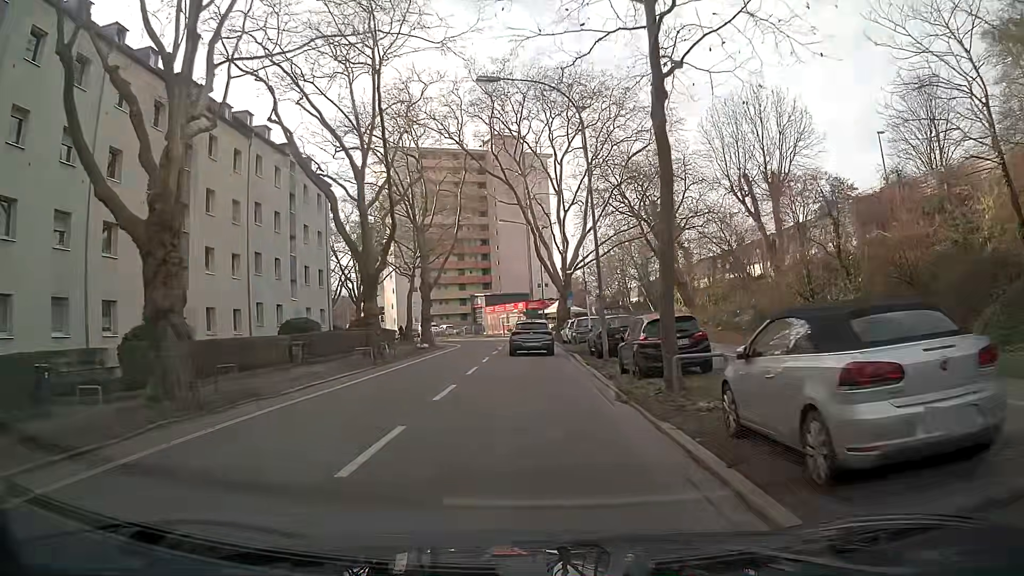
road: secondary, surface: asphalt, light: Day
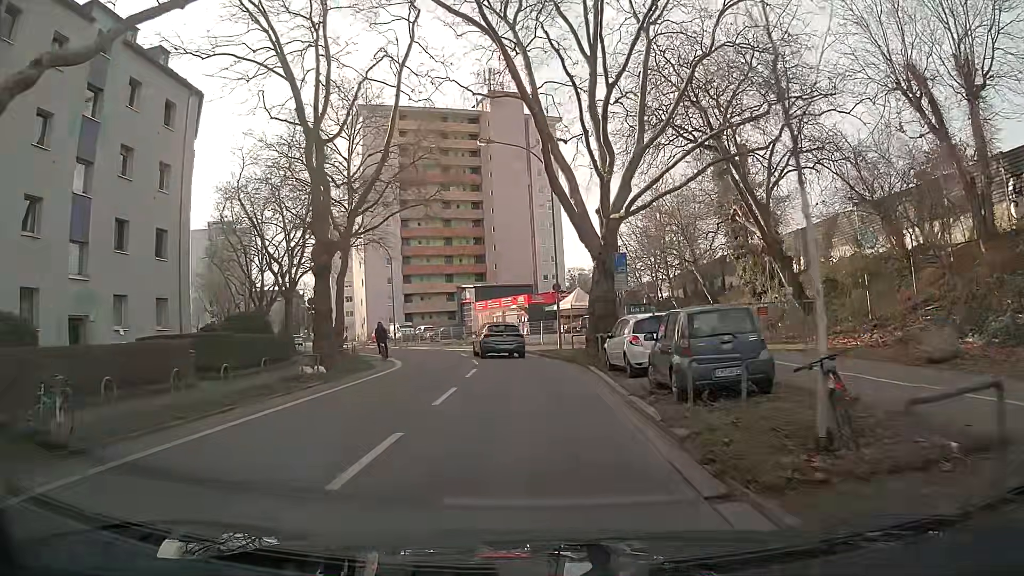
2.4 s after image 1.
(0.0, +24.4) m; 0°
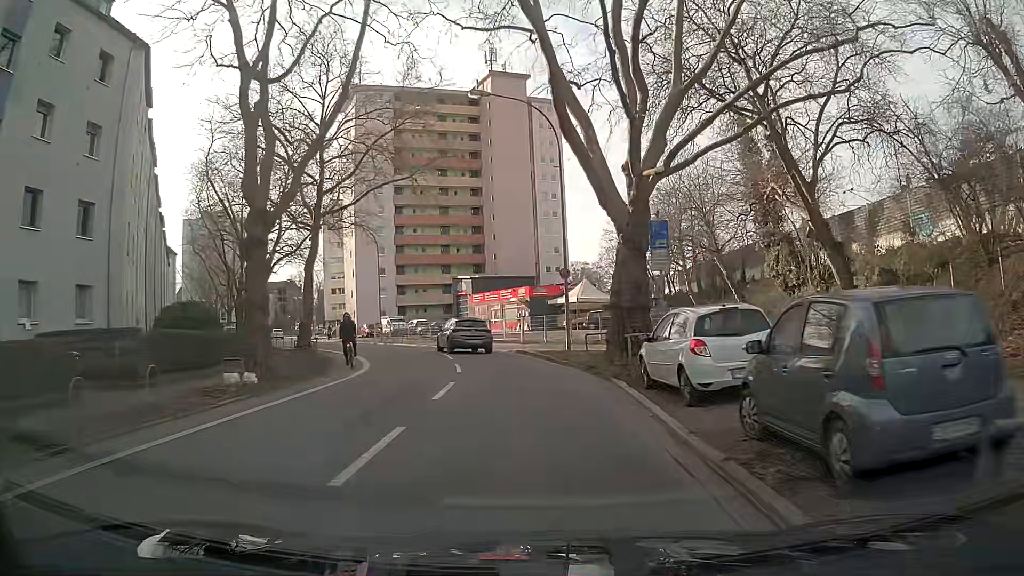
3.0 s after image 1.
(0.0, +6.1) m; 0°
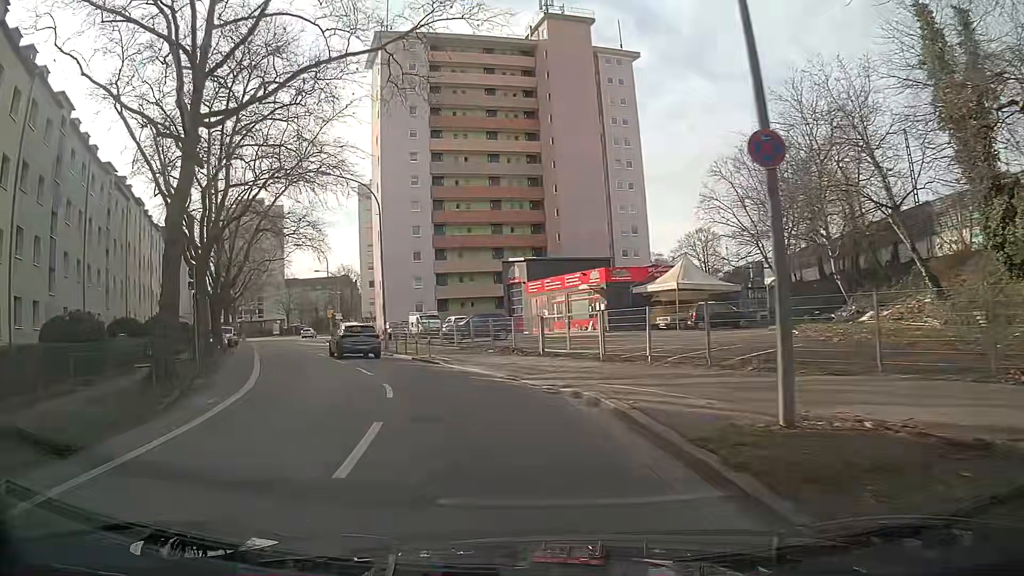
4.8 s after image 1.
(-1.0, +18.0) m; -10°
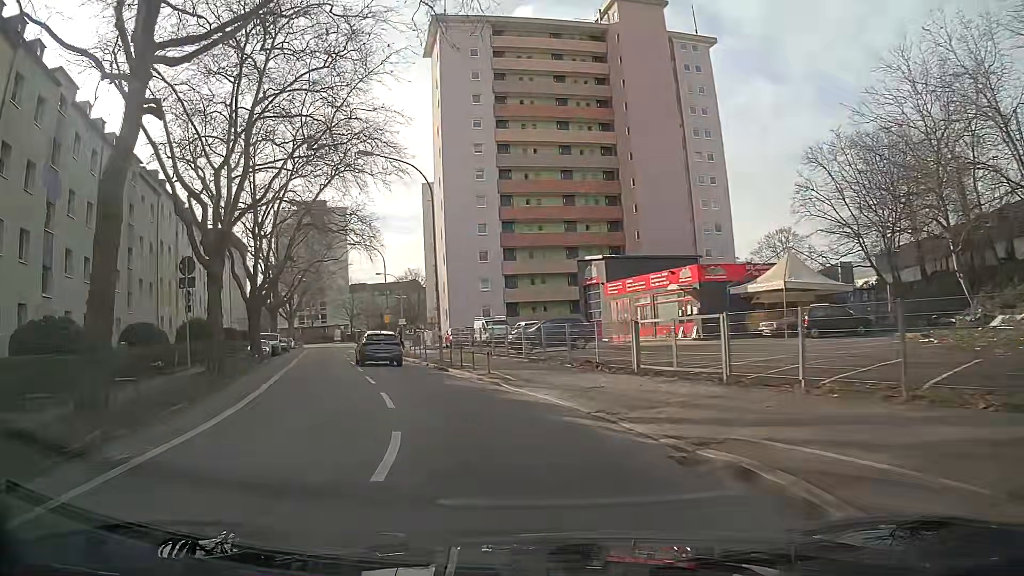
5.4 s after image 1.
(-0.3, +5.9) m; -5°
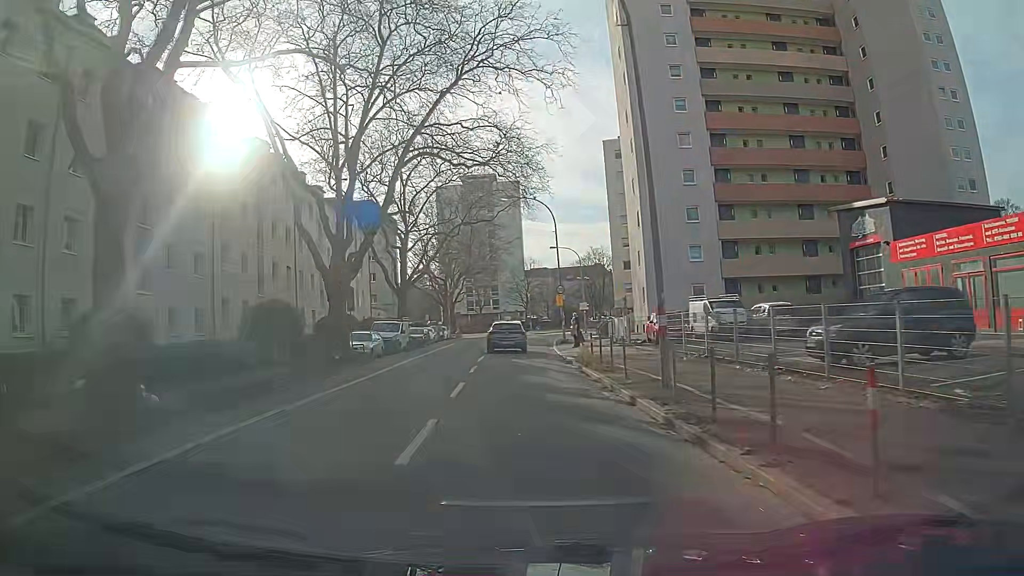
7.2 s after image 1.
(-2.3, +17.8) m; -12°
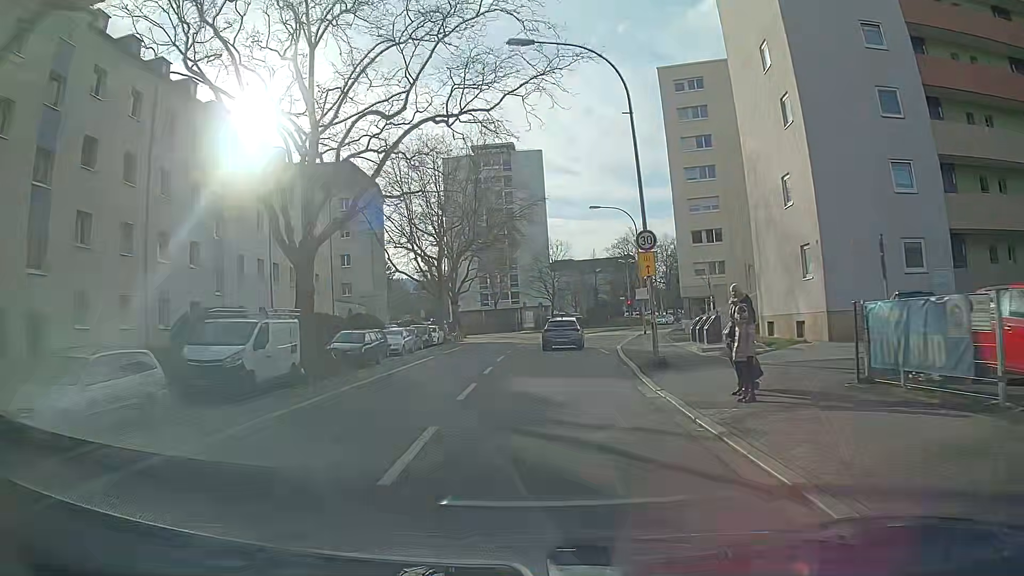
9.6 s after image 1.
(-0.7, +25.0) m; -2°
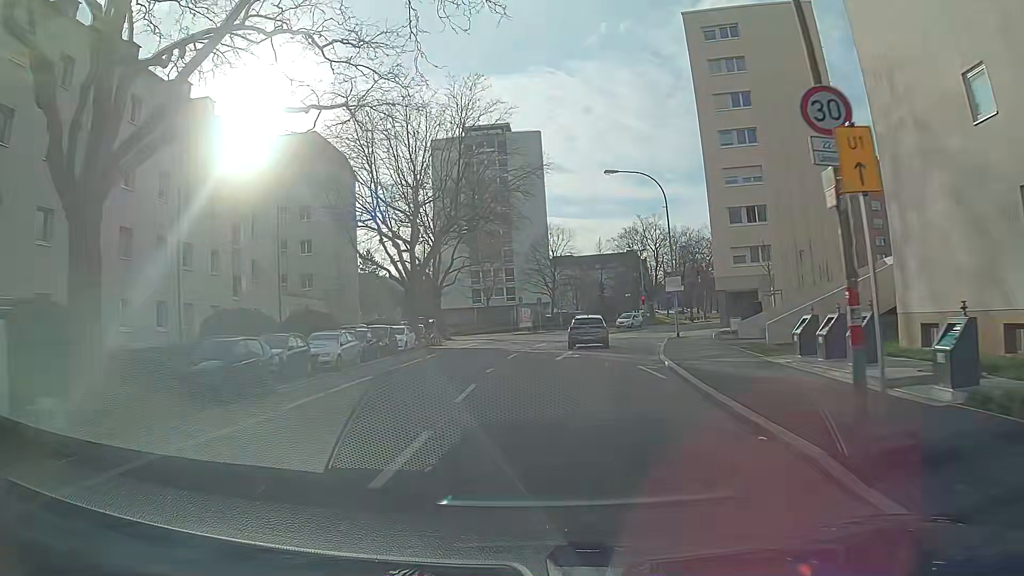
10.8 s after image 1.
(+0.1, +12.0) m; +1°
